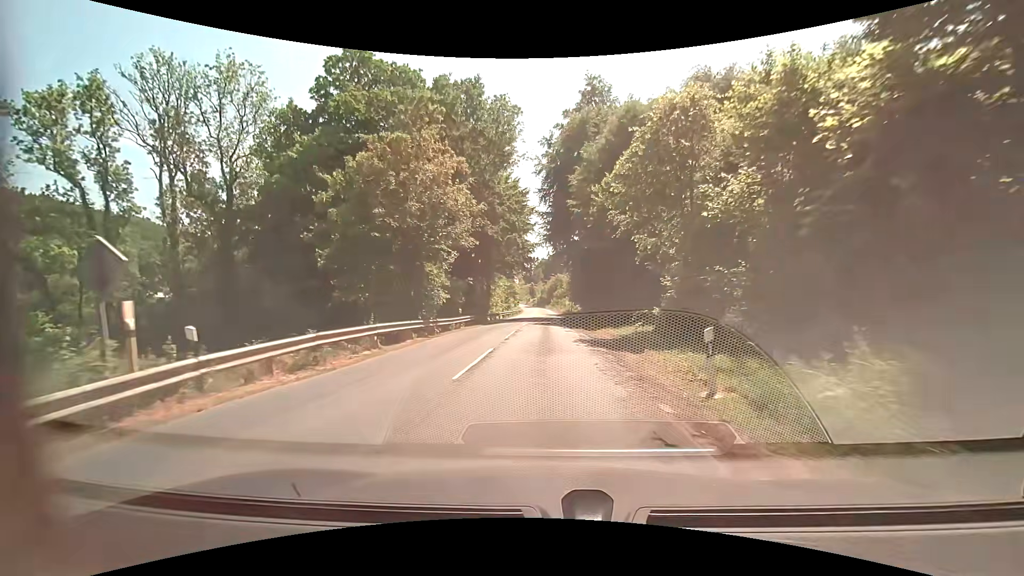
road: secondary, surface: asphalt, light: Day
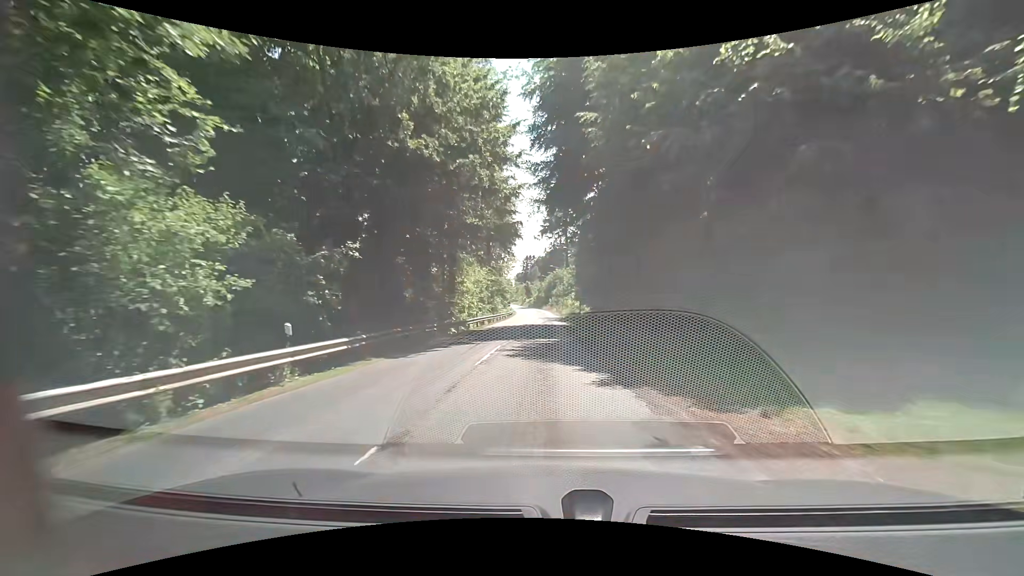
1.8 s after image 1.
(-0.1, +21.3) m; 0°
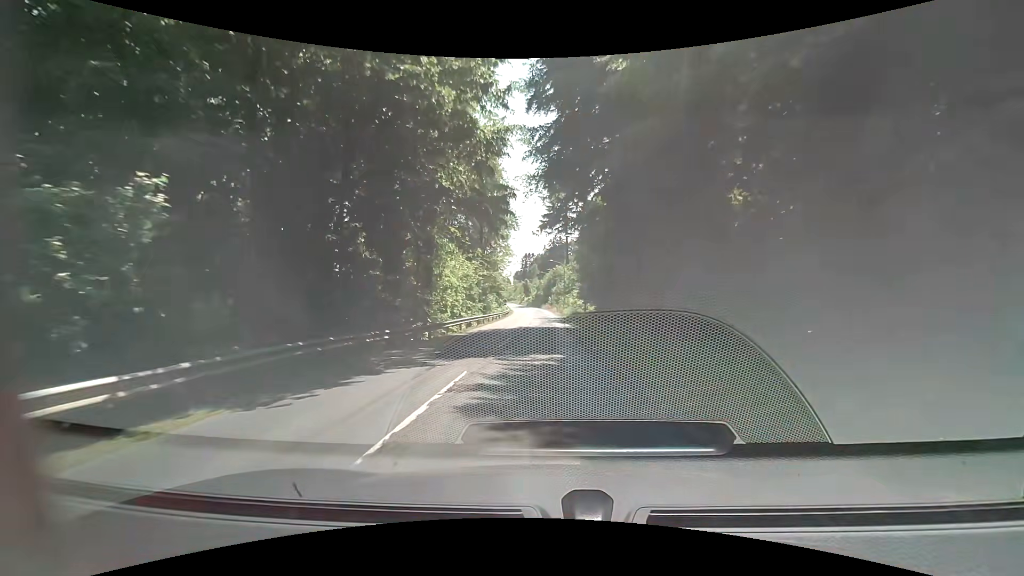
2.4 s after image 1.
(0.0, +7.4) m; 0°
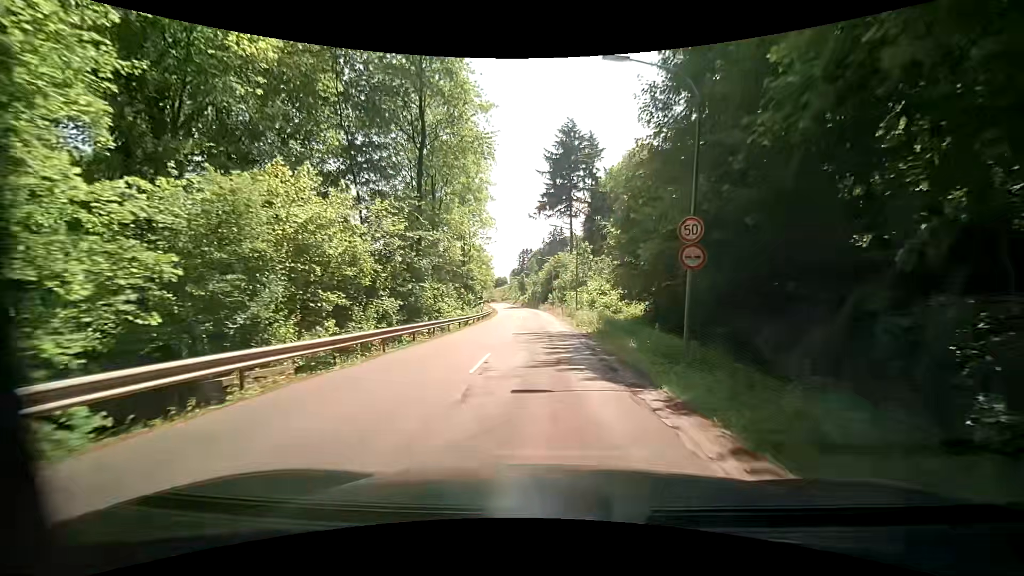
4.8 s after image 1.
(+0.1, +30.7) m; -1°
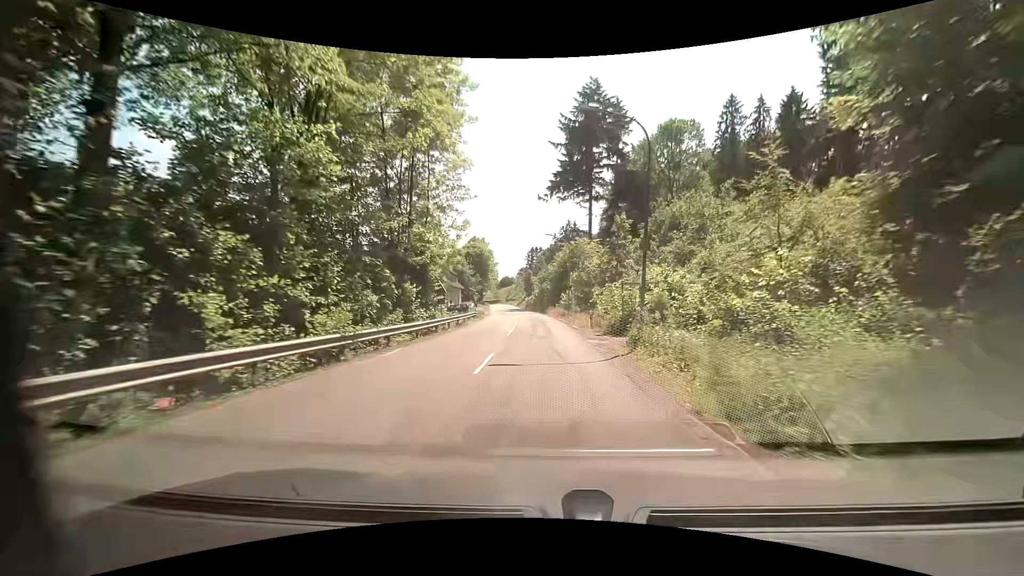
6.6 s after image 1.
(0.0, +24.1) m; 0°
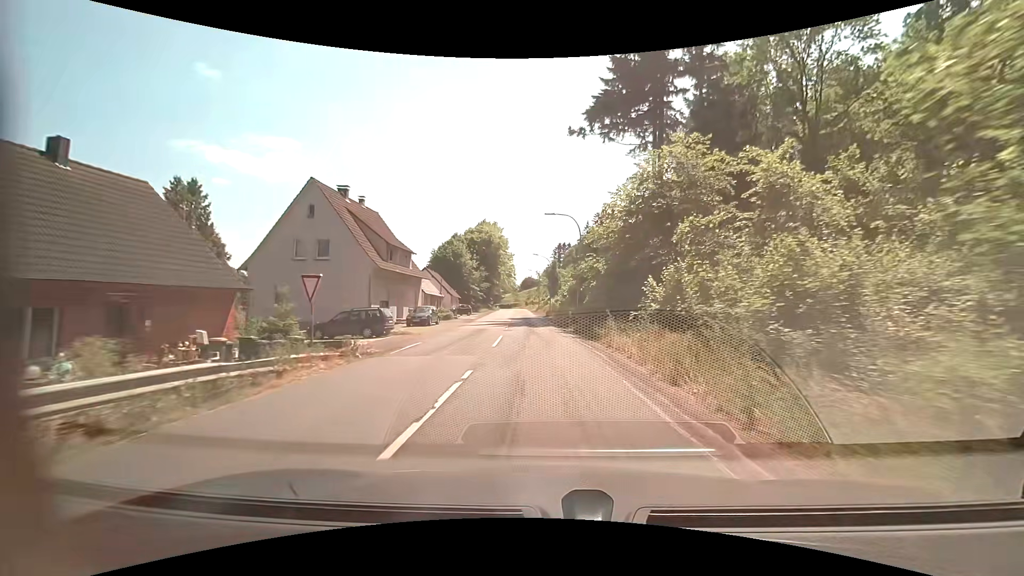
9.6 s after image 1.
(-0.4, +41.4) m; -3°
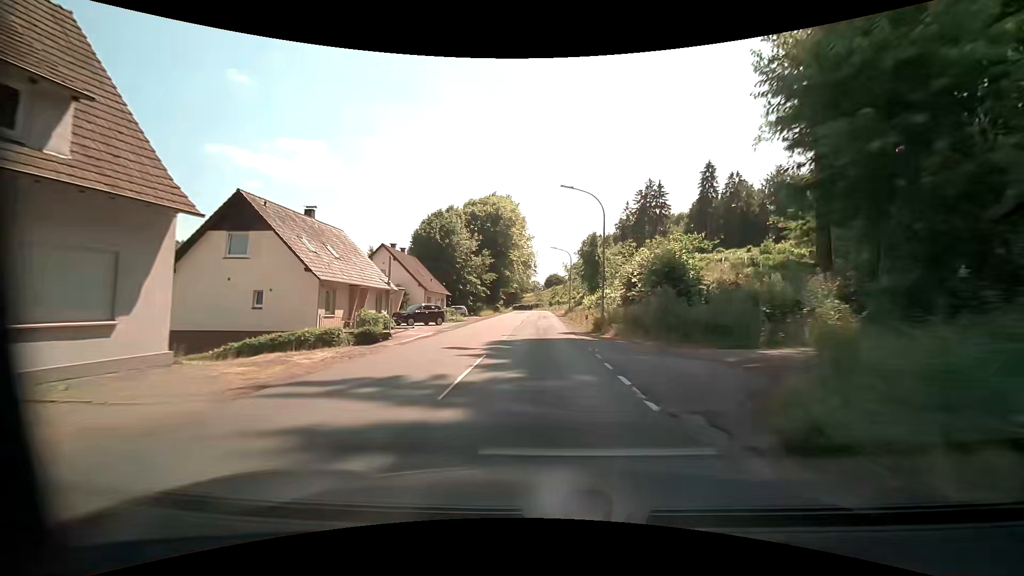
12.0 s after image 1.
(-0.9, +33.5) m; -3°
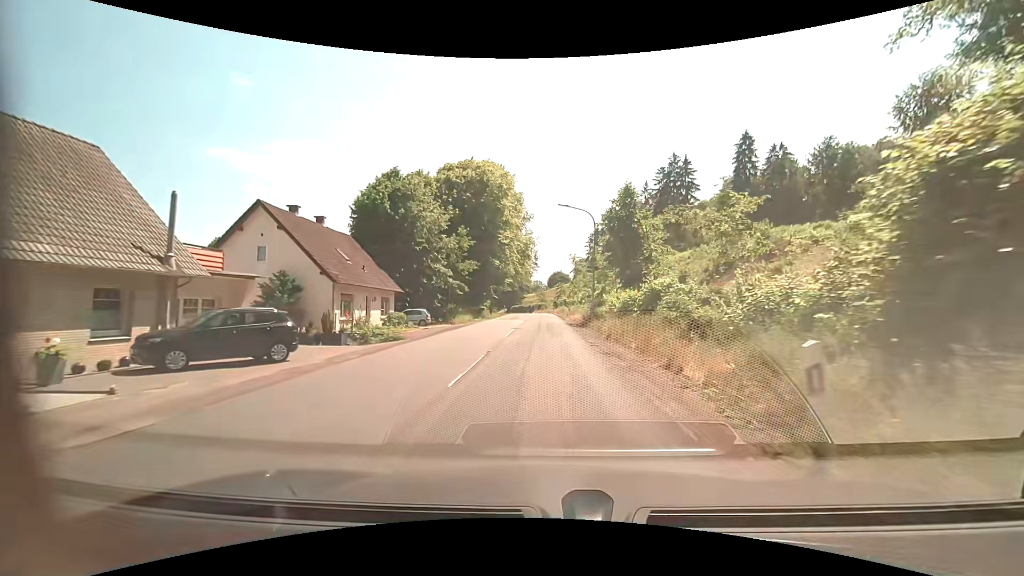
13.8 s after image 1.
(-0.1, +22.8) m; -1°
(0, +10) (0, +20) (0, +30) (0, +40) (0, +50) (0, +60) (0, +70) (0, +80) (-1, +90) (-2, +100) m
